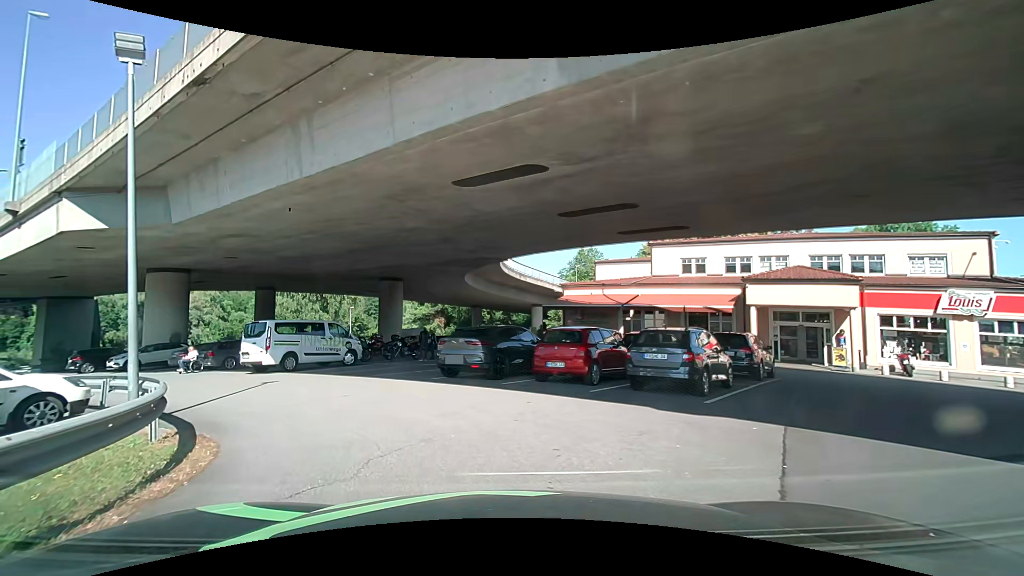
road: service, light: Day
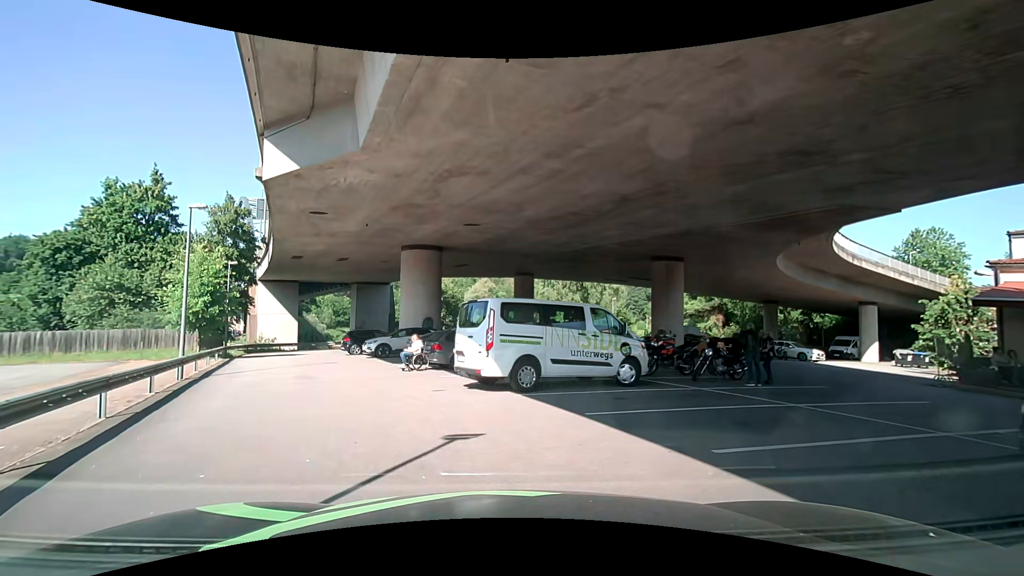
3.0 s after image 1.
(-2.3, +10.0) m; -27°
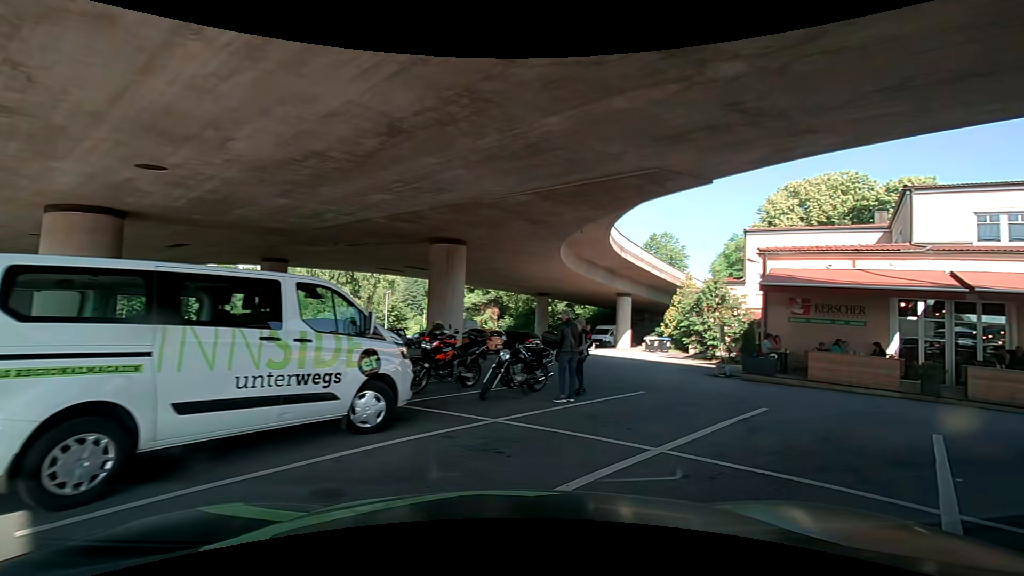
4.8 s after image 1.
(+0.9, +5.8) m; +22°
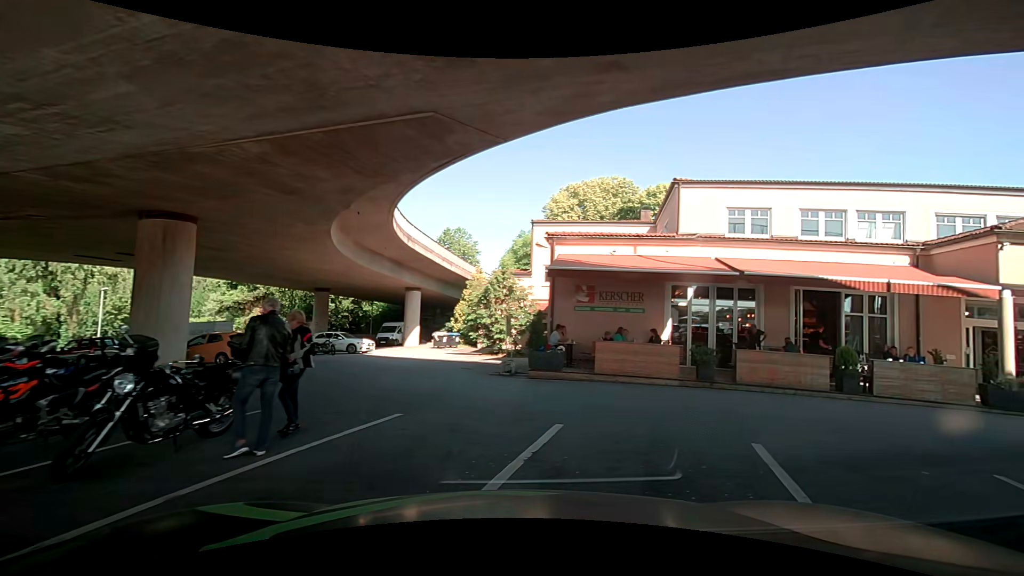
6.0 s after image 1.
(+0.7, +3.5) m; +23°
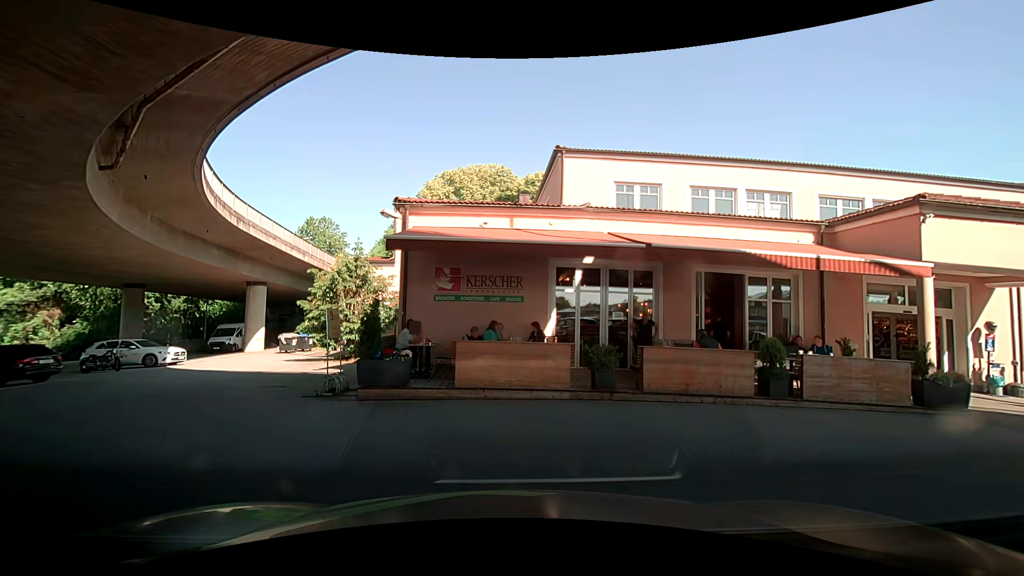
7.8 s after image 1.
(+0.7, +4.1) m; +15°
